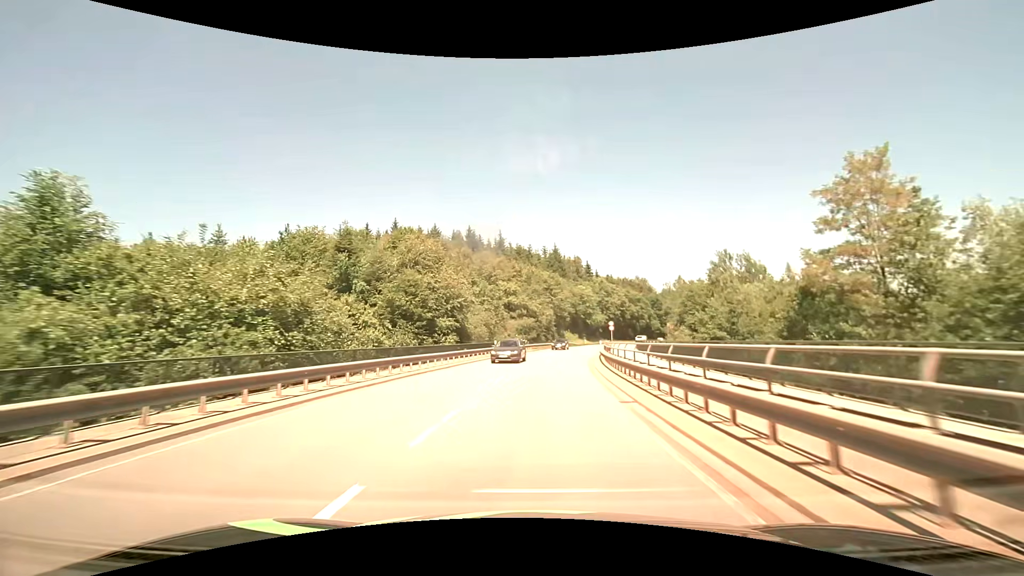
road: secondary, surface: asphalt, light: Day
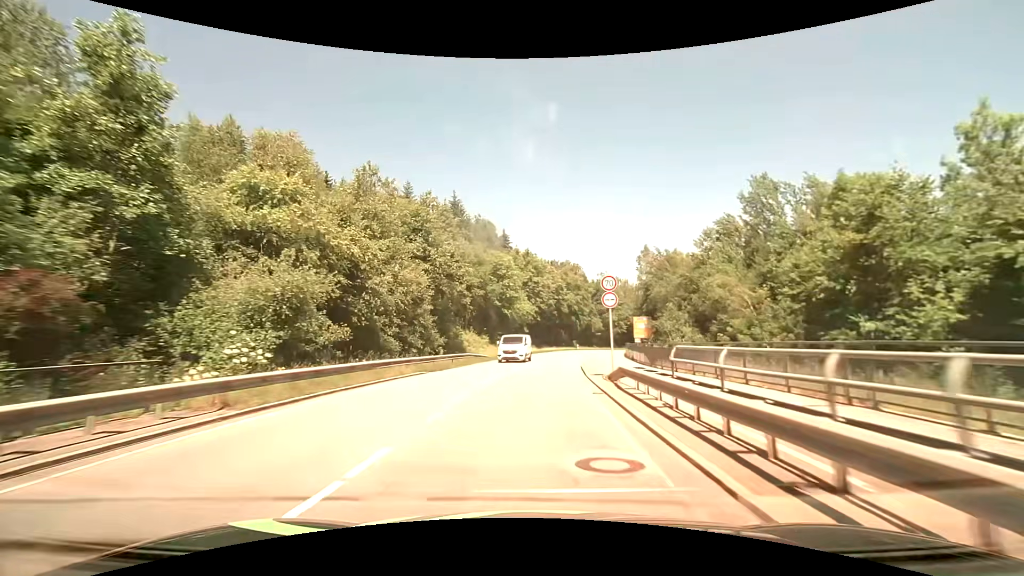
(+4.7, +51.6) m; +10°
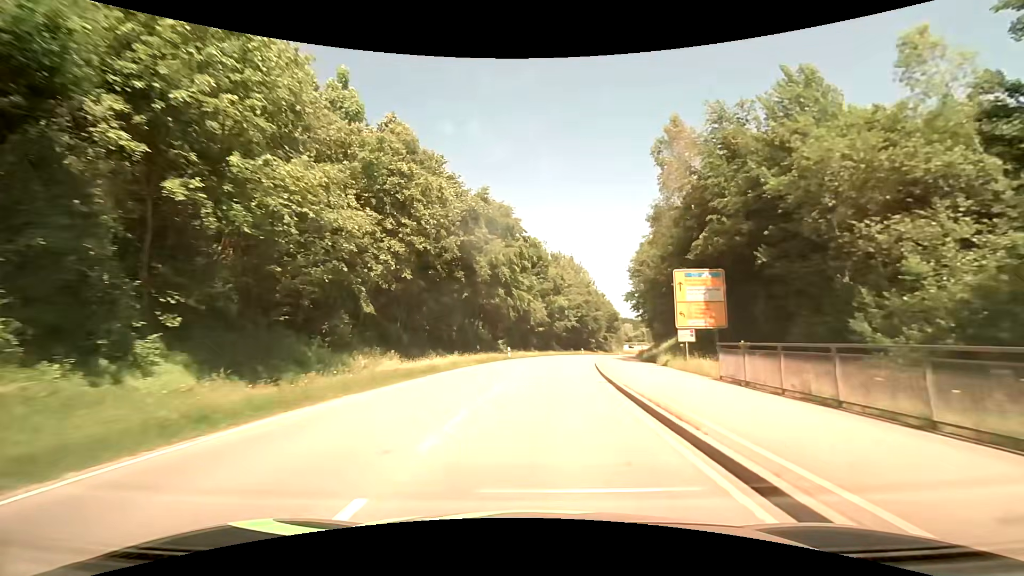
(+3.3, +49.8) m; +9°
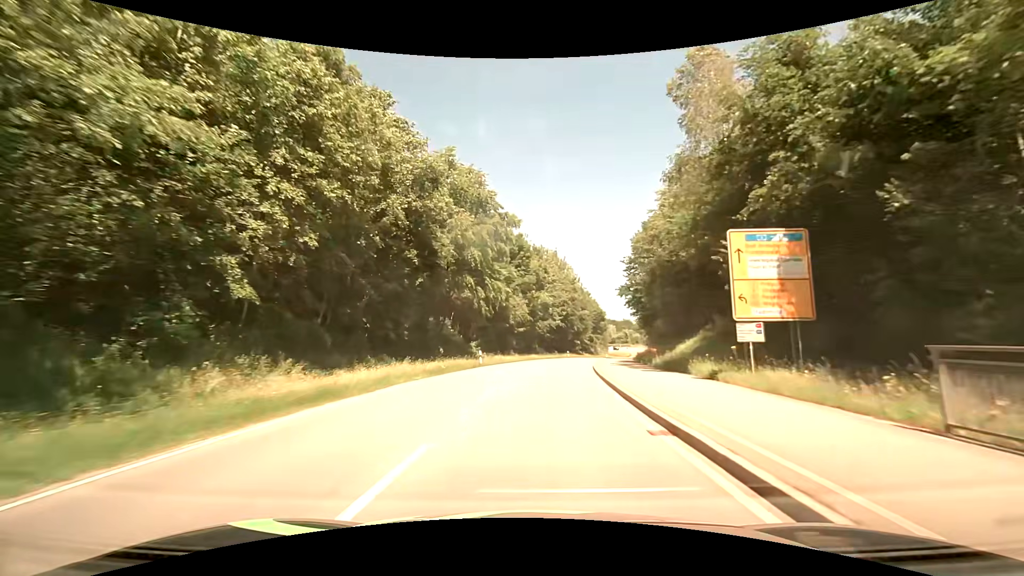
(+0.2, +9.8) m; +2°
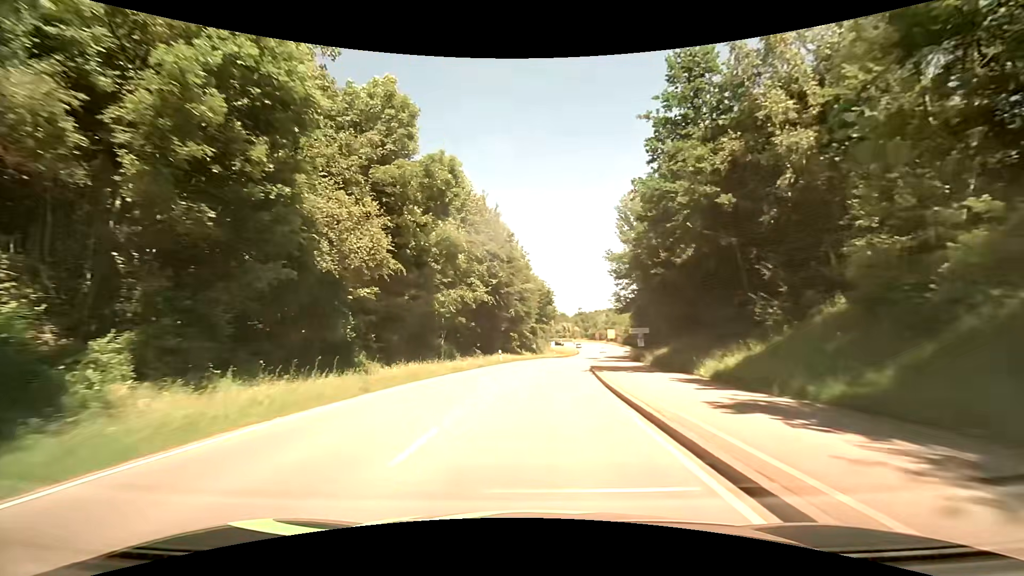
(+2.8, +38.6) m; +7°
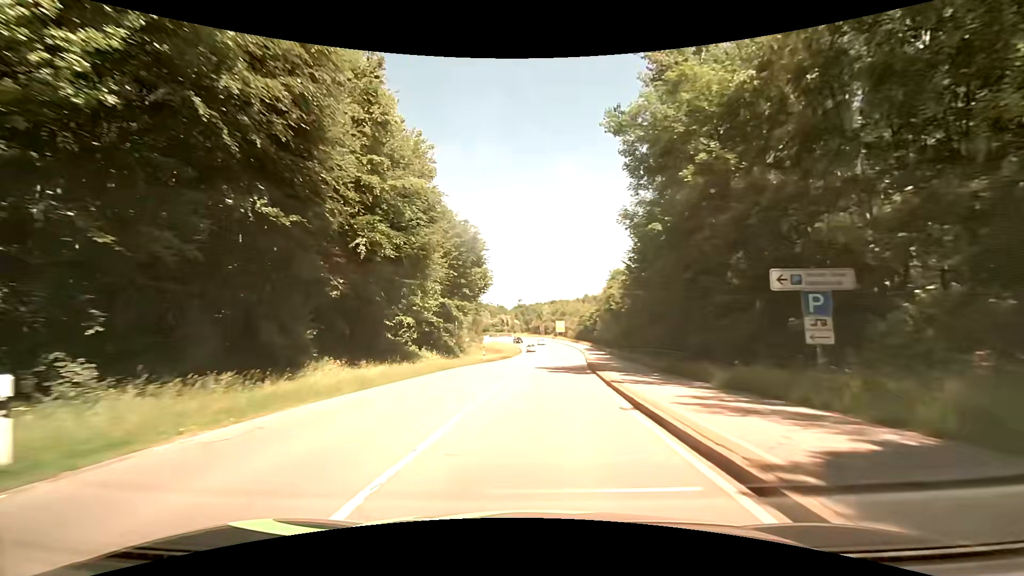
(+2.6, +38.3) m; +8°
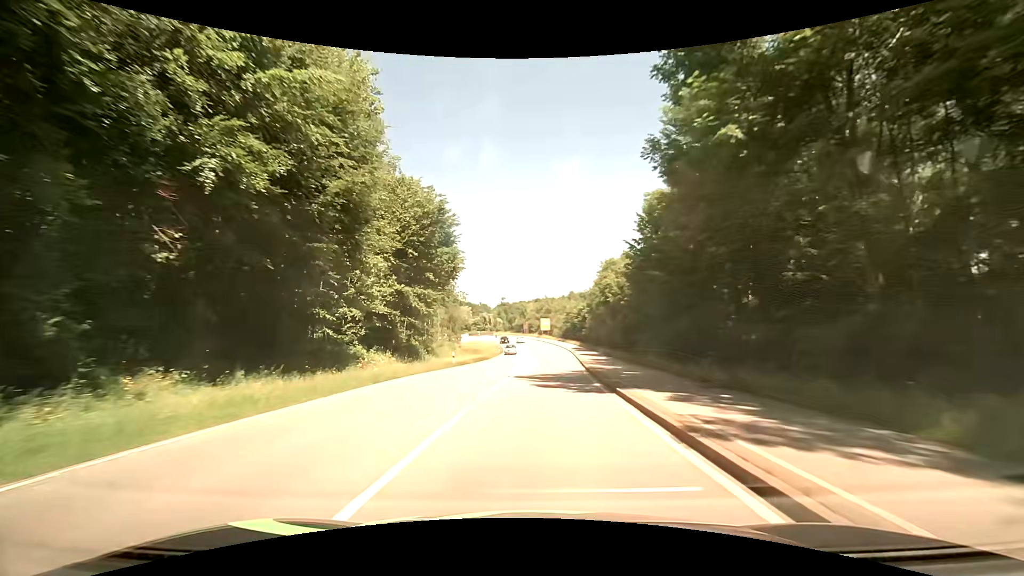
(+0.1, +9.5) m; +2°
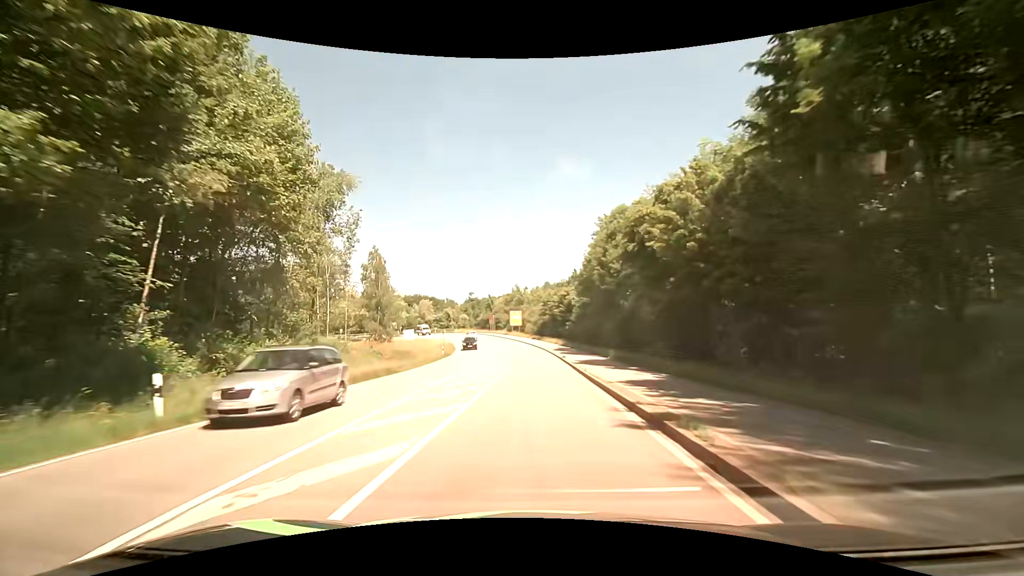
(+0.9, +27.9) m; +2°
(0, +10) (0, +20) (0, +30) (0, +40) (0, +50) (0, +60) (-1, +70) (-2, +80) (-4, +90) (-7, +99) m
